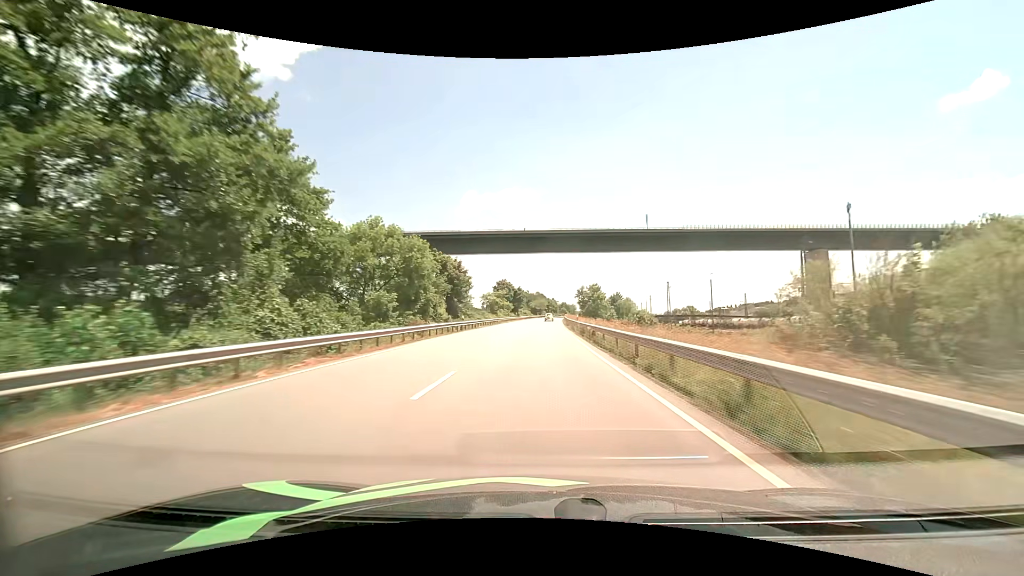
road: primary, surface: asphalt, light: Day
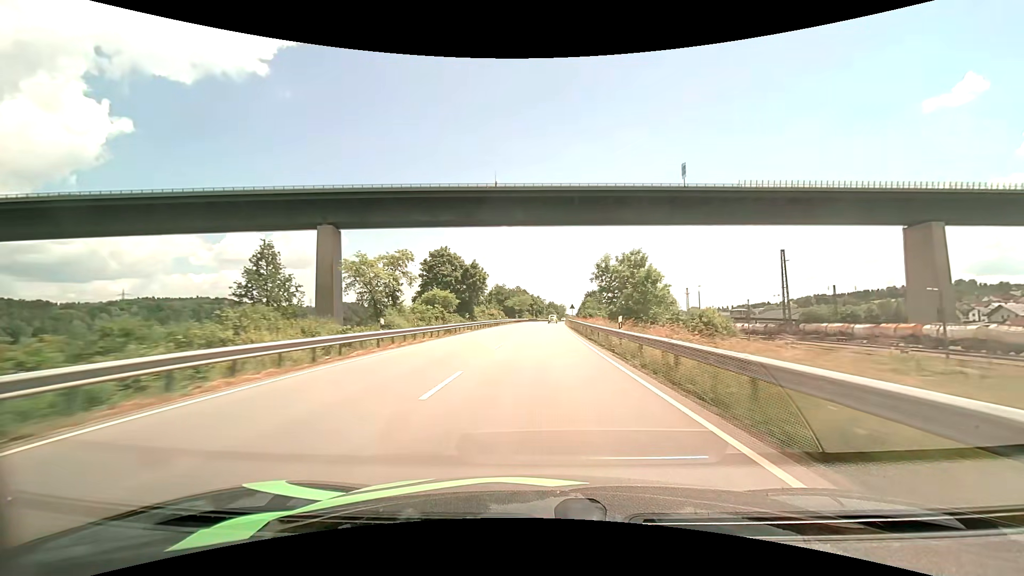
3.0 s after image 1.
(+1.1, +72.4) m; +2°
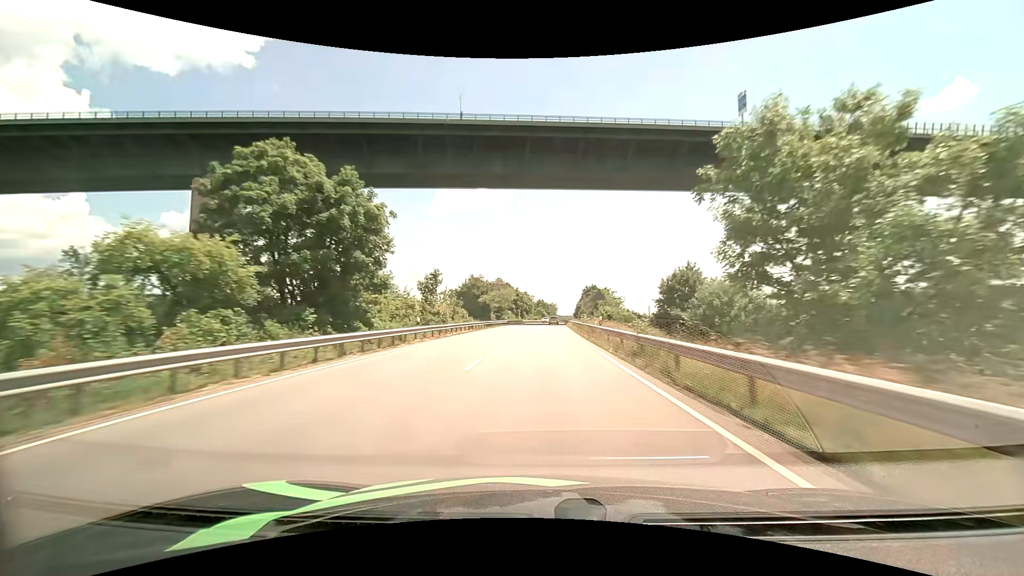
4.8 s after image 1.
(+0.5, +44.0) m; +1°
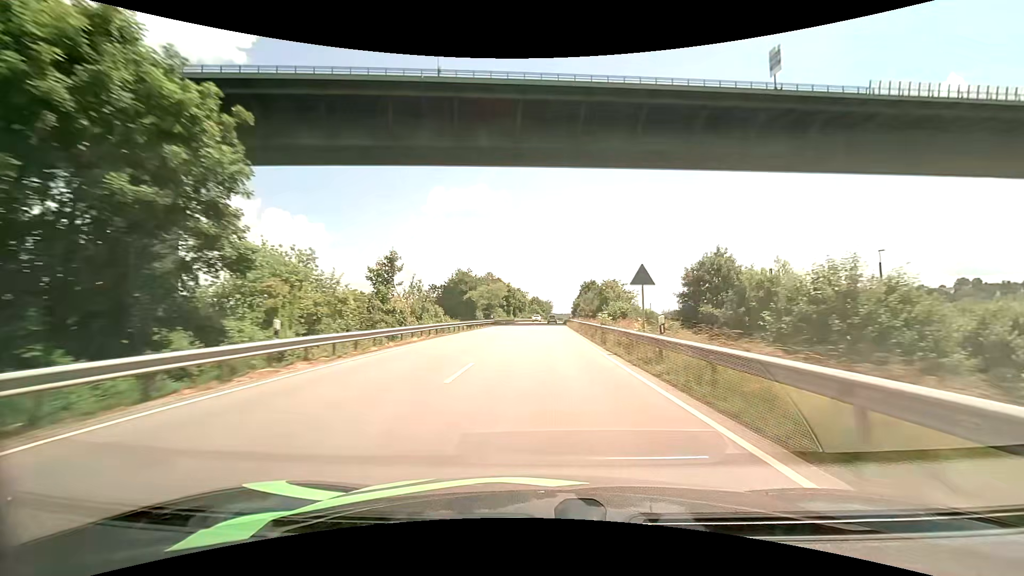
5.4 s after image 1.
(+0.1, +14.5) m; +1°
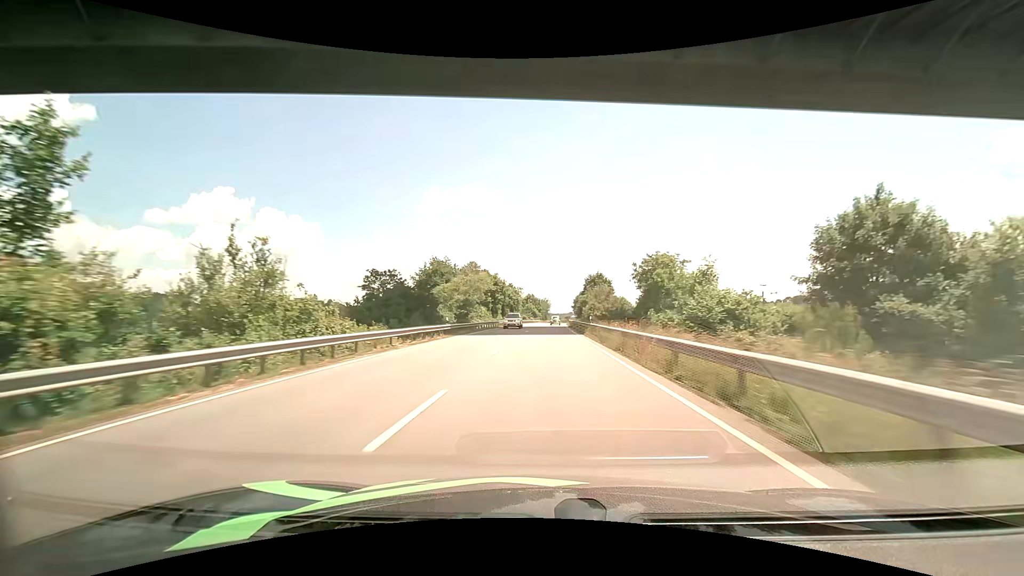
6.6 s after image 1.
(+0.2, +28.8) m; 0°
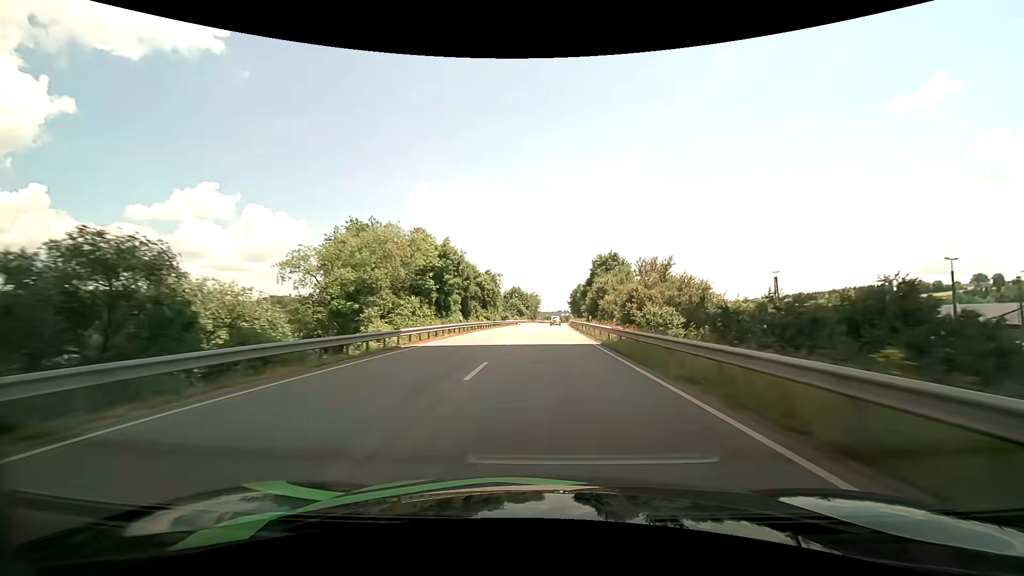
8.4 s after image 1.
(+0.6, +42.9) m; +1°
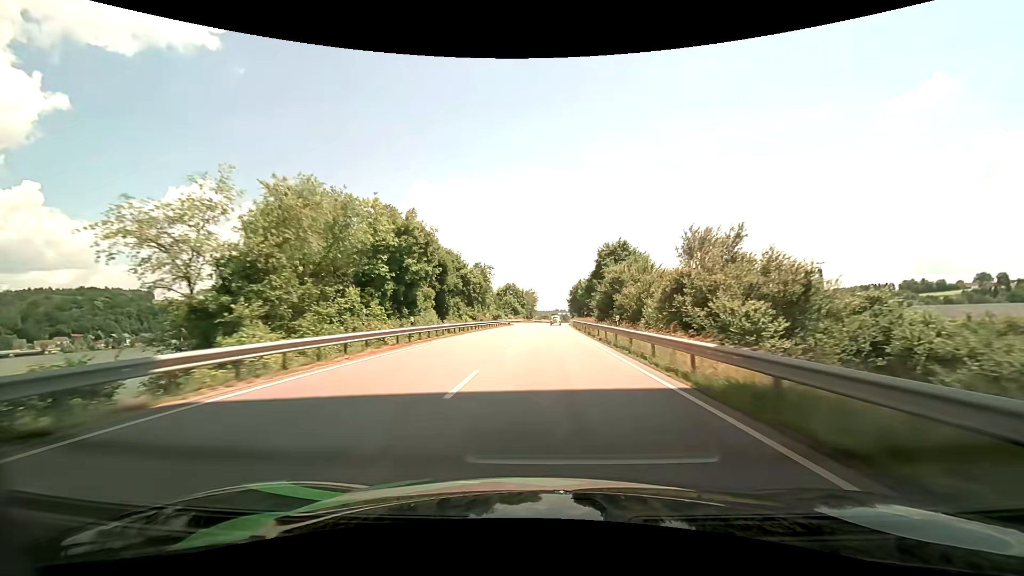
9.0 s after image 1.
(0.0, +14.3) m; 0°
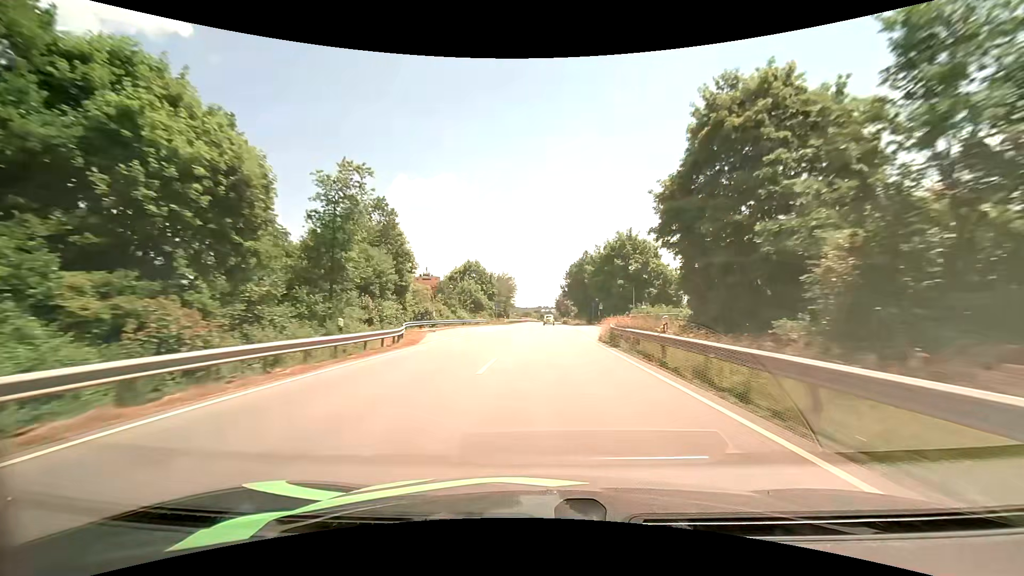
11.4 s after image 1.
(+1.1, +57.1) m; +2°
(0, +10) (0, +20) (0, +30) (0, +40) (+1, +50) (+1, +60) (+1, +70) (+1, +80) (+2, +90) (+2, +100) m
